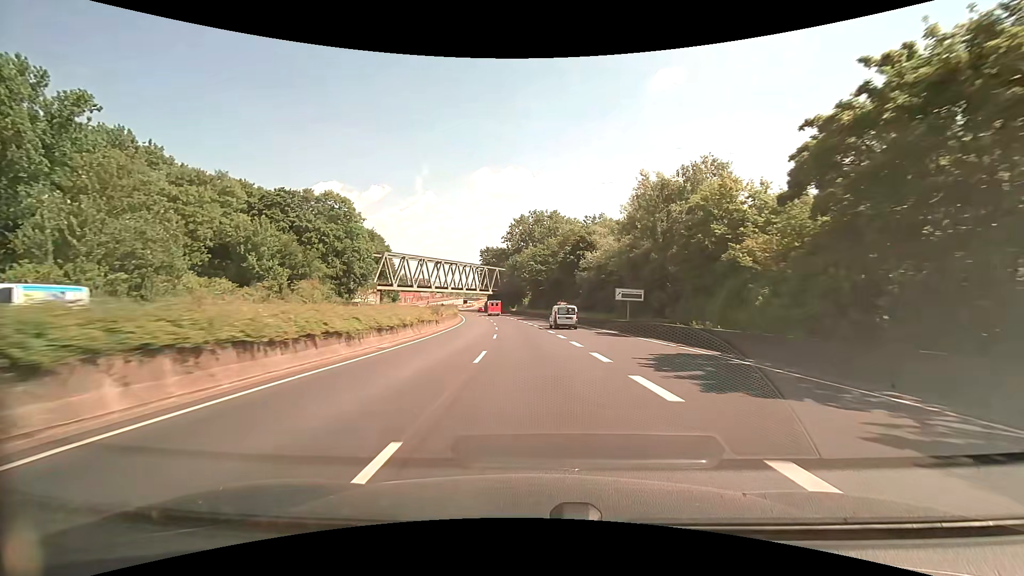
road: trunk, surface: asphalt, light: Day
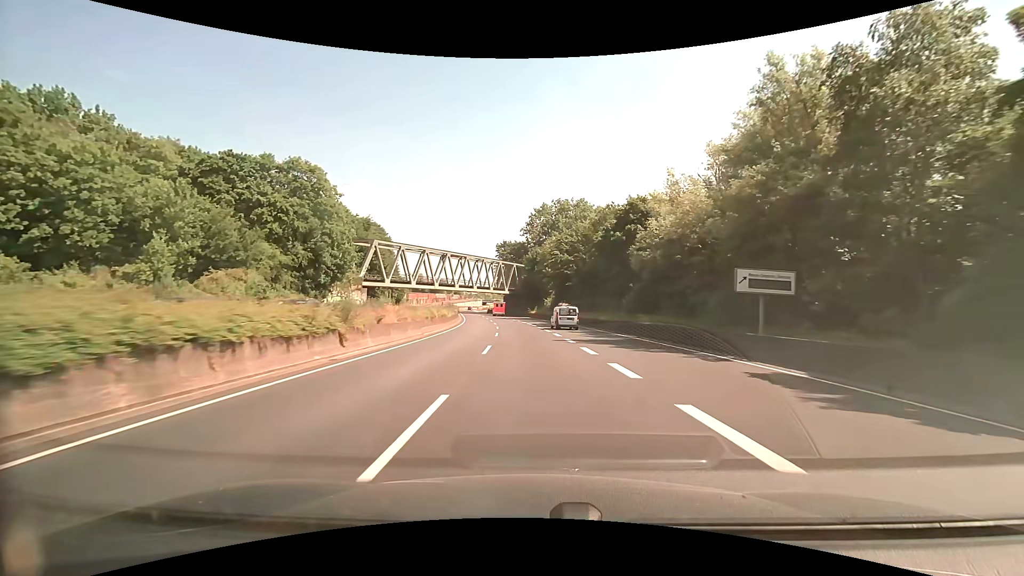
(-0.4, +21.4) m; -2°
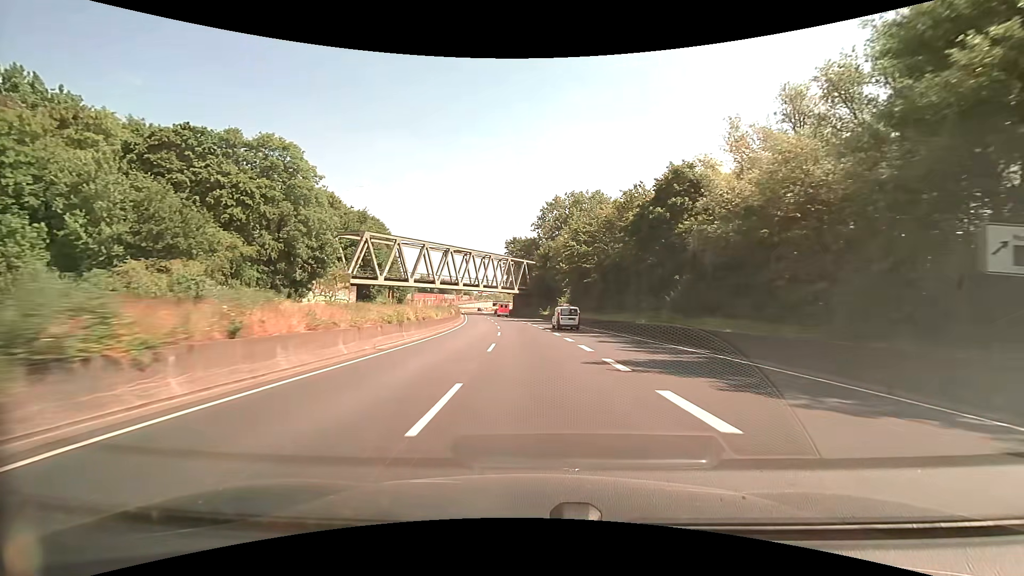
(-0.1, +10.7) m; -1°
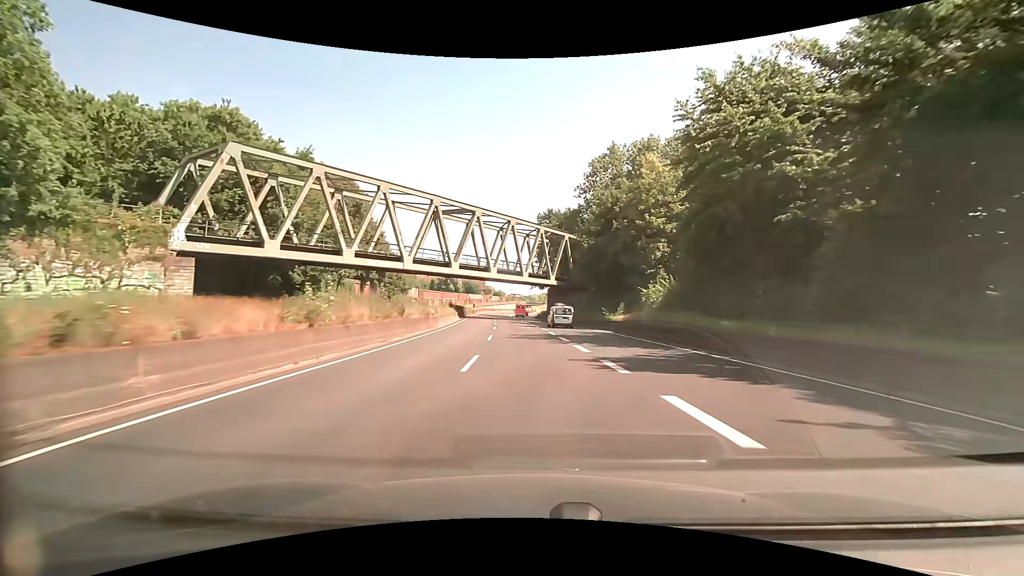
(-1.7, +42.8) m; -4°
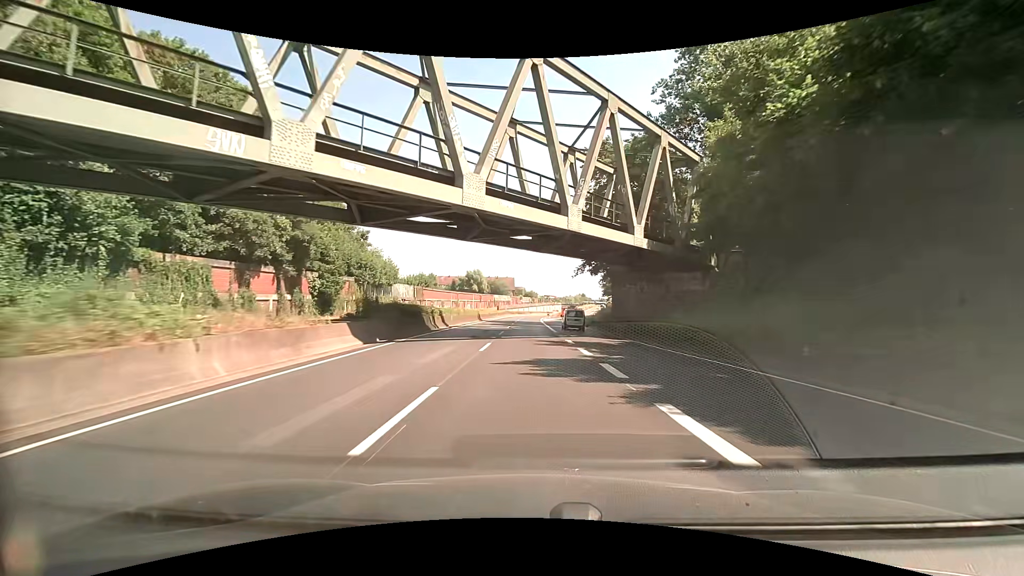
(-1.6, +42.8) m; -3°
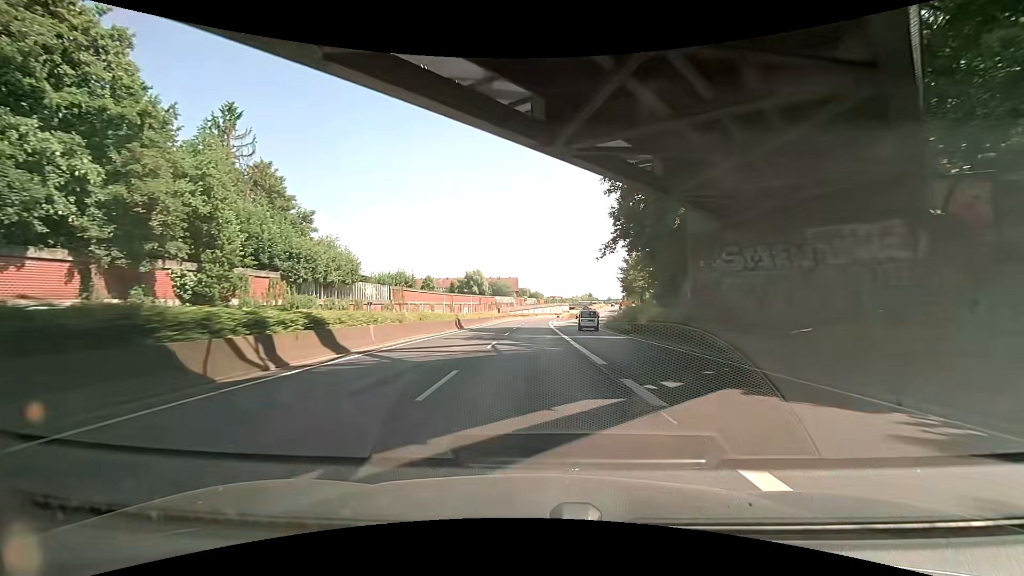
(-0.3, +21.5) m; -1°
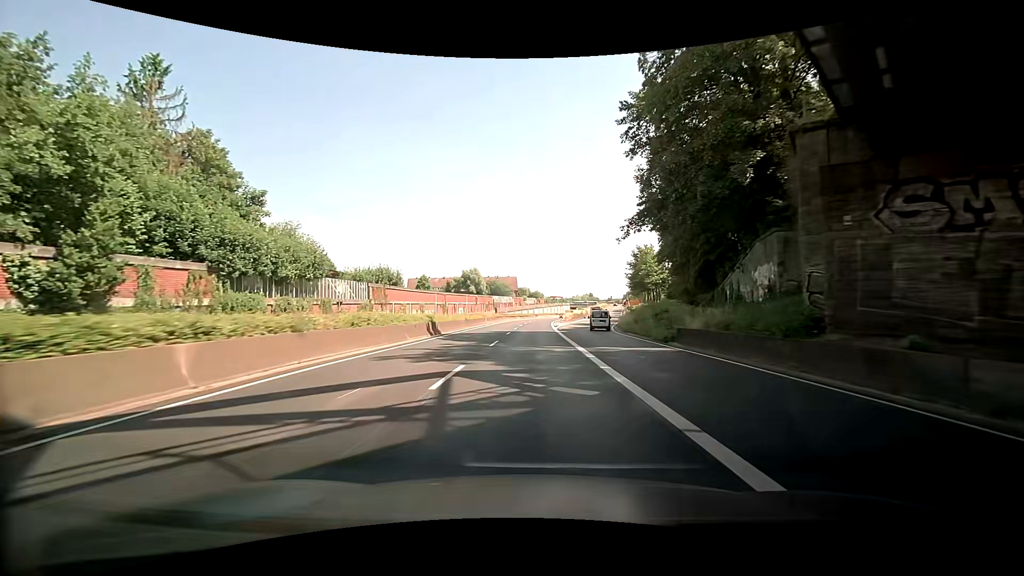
(+0.1, +10.8) m; -1°
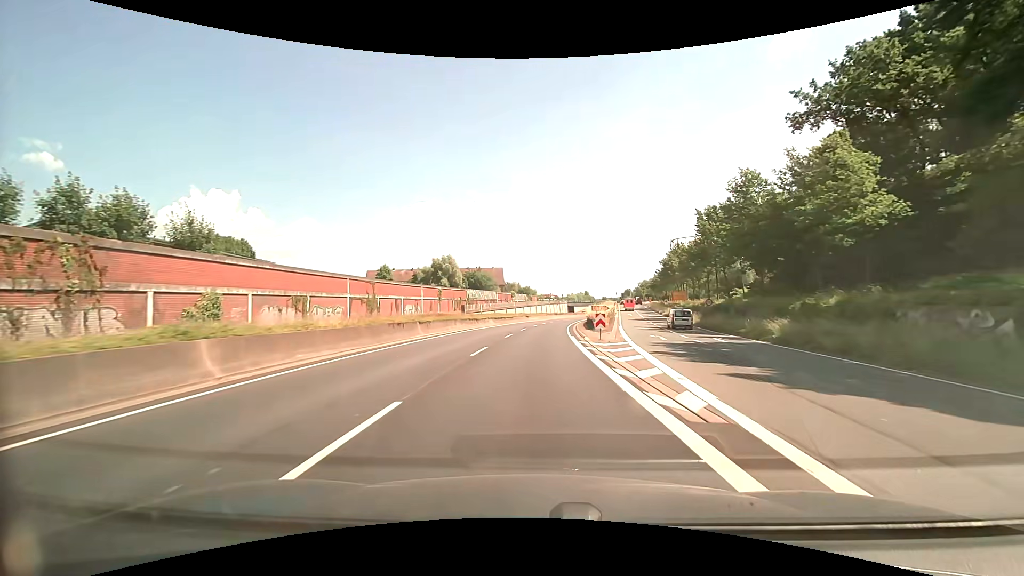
(+0.8, +53.7) m; +1°
(0, +10) (0, +20) (+1, +30) (+1, +40) (+2, +50) (+3, +60) (+4, +70) (+5, +80) (+6, +90) (+8, +100) m
